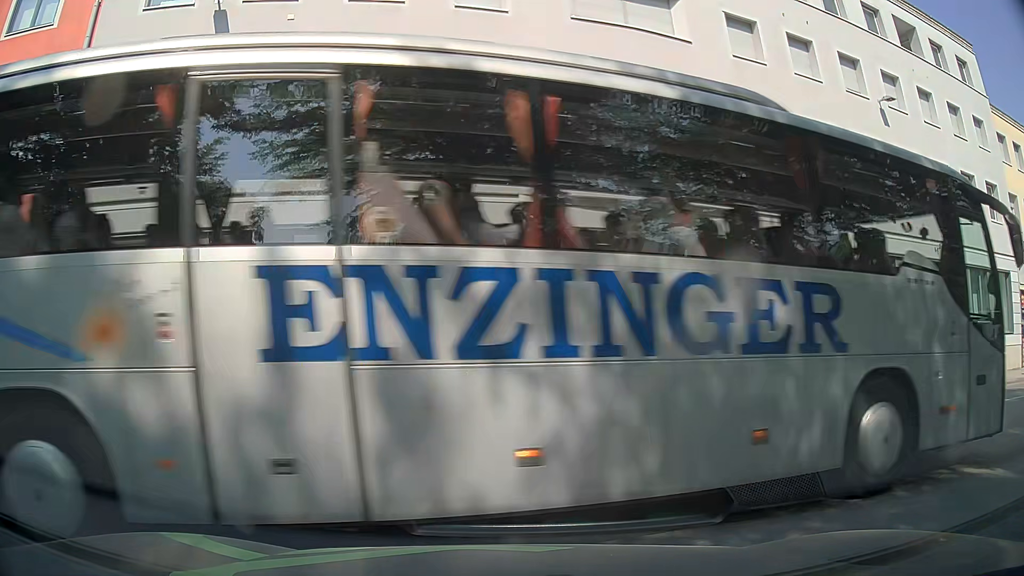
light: Day
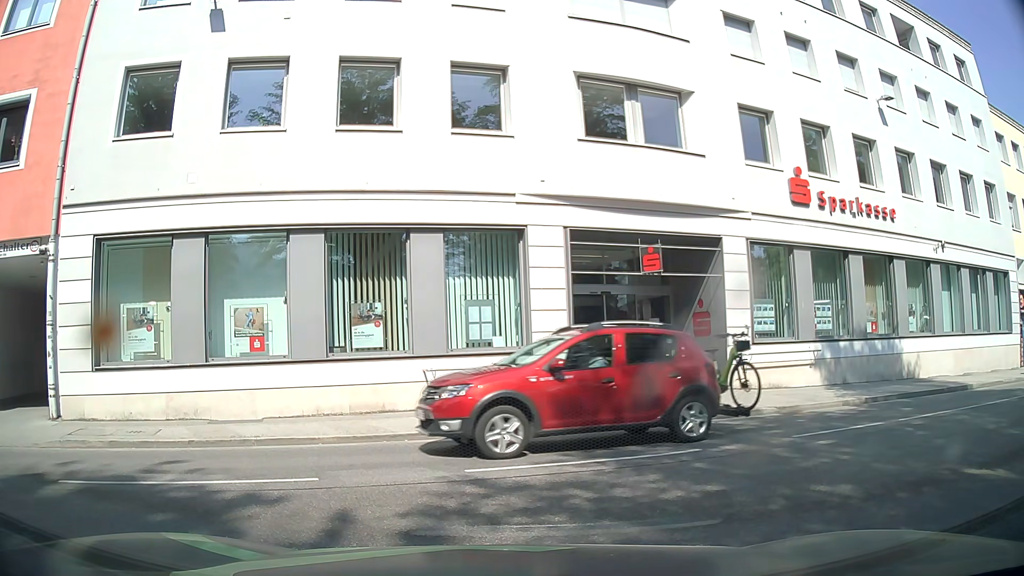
(0.0, +0.1) m; 0°
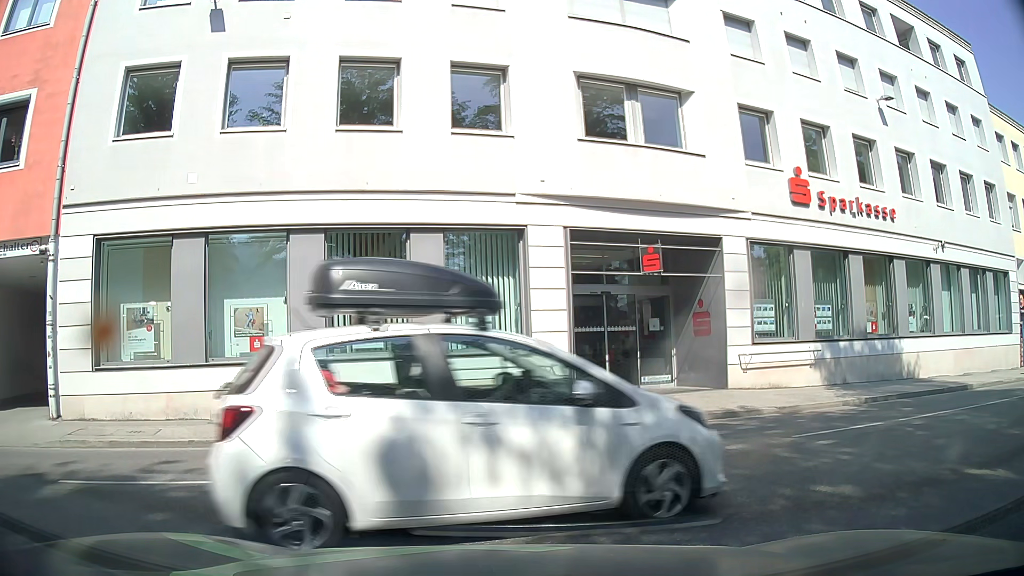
(0.0, 0.0) m; 0°
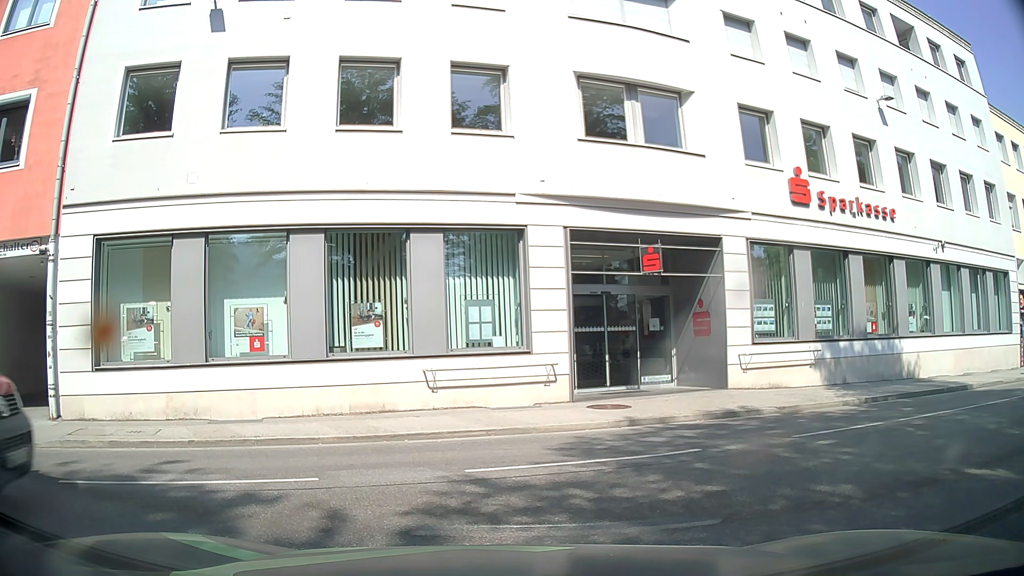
(0.0, 0.0) m; 0°
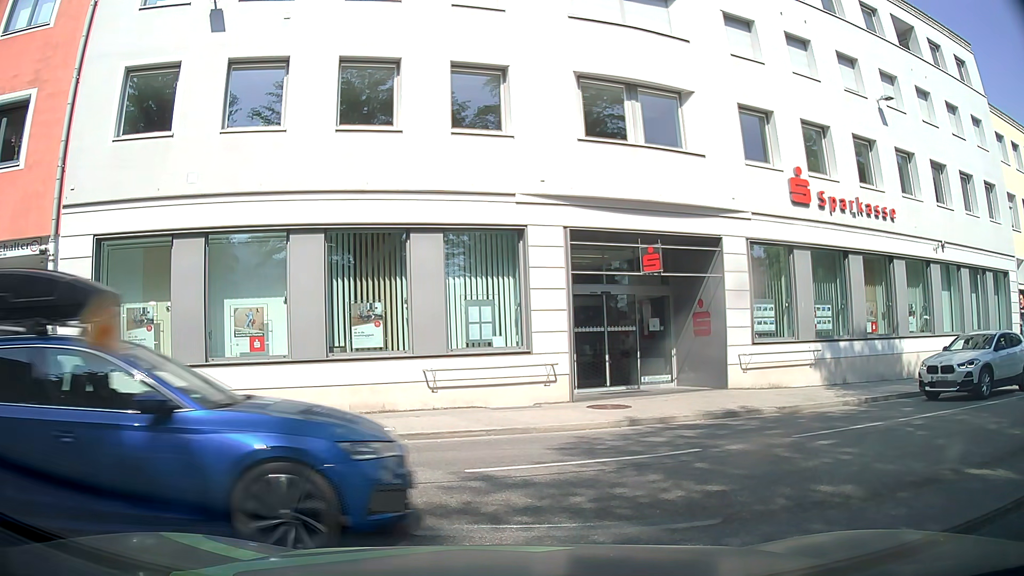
(0.0, 0.0) m; 0°
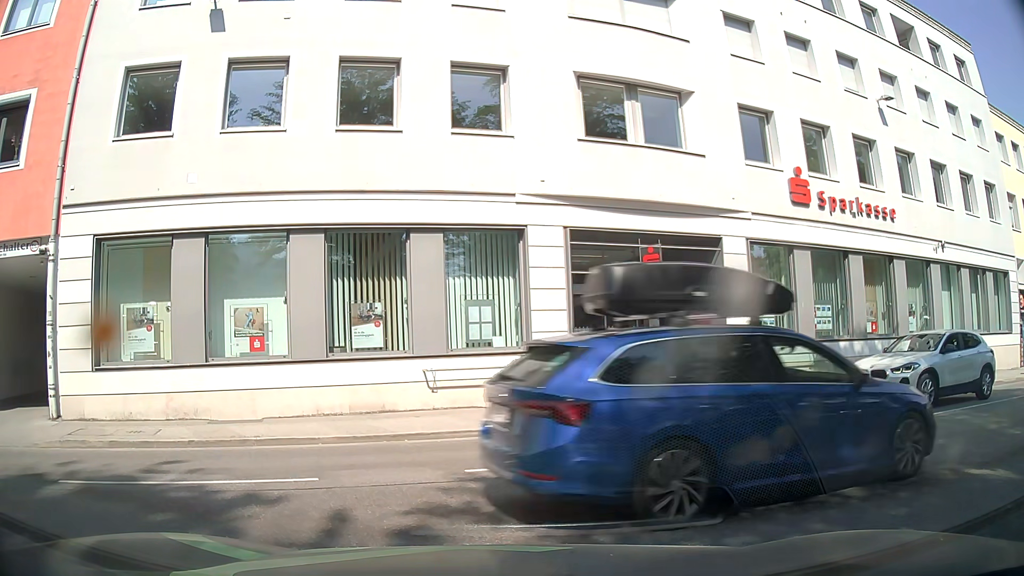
(0.0, 0.0) m; 0°
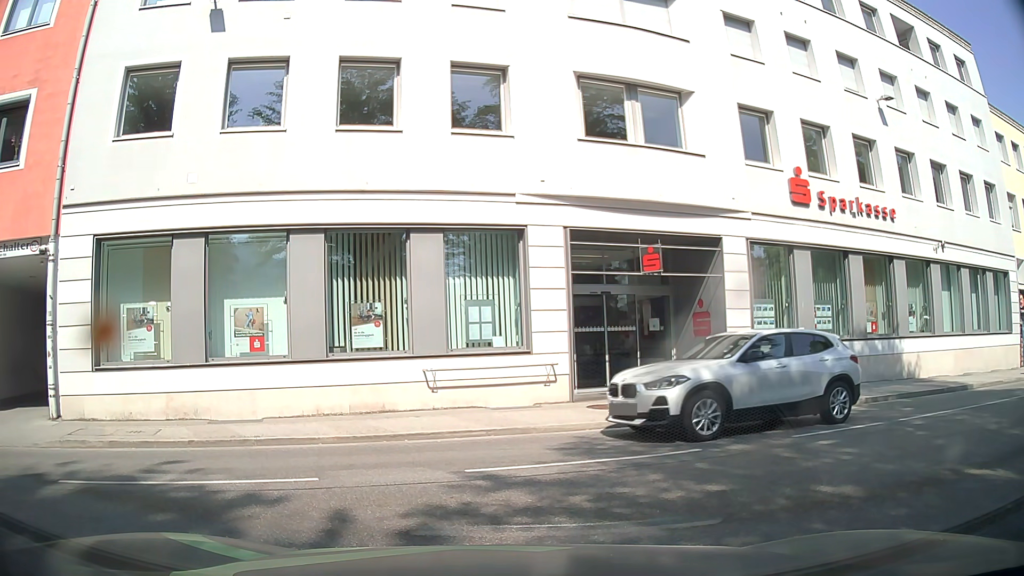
(0.0, 0.0) m; 0°
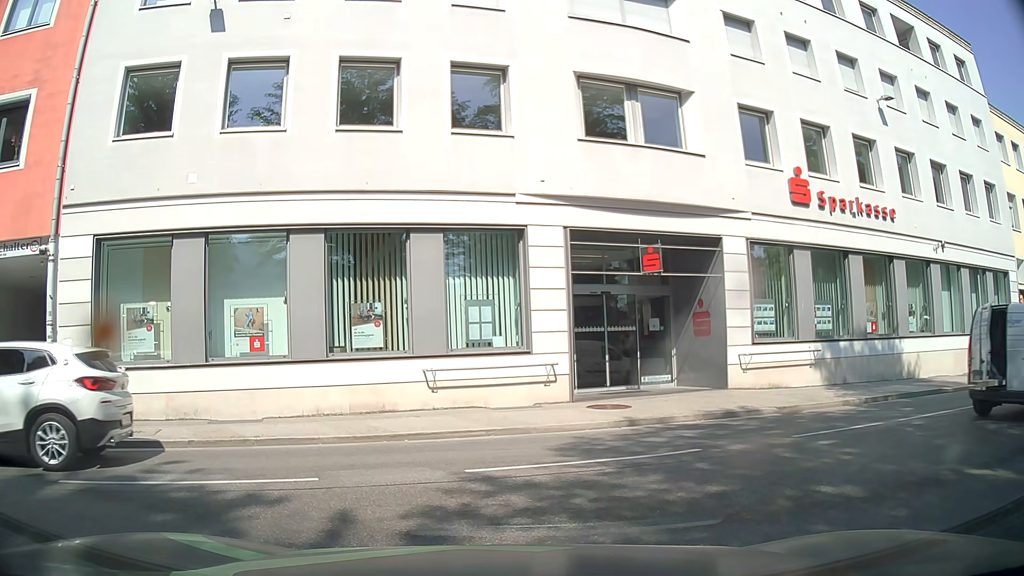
(0.0, 0.0) m; 0°
